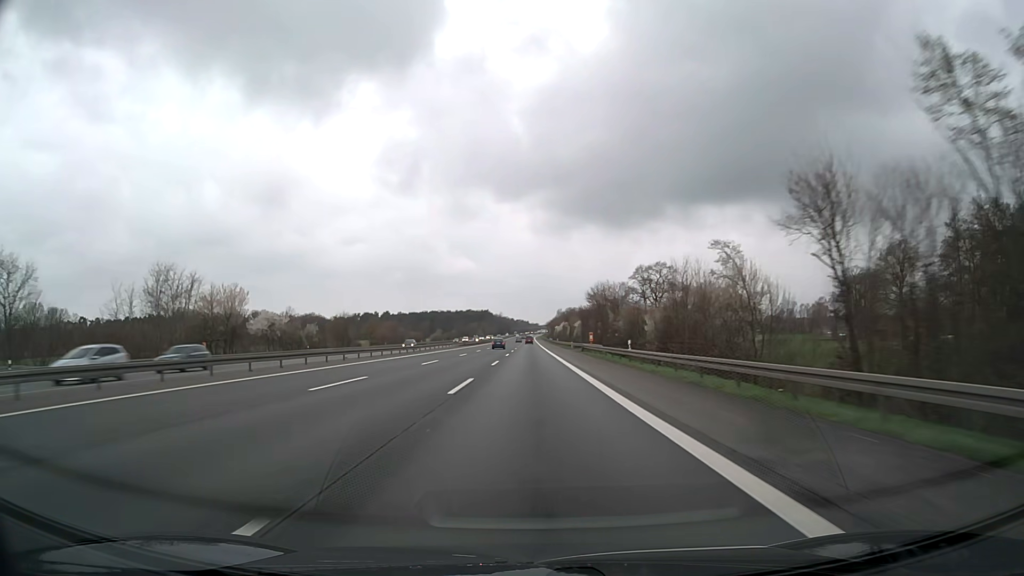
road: motorway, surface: asphalt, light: Day
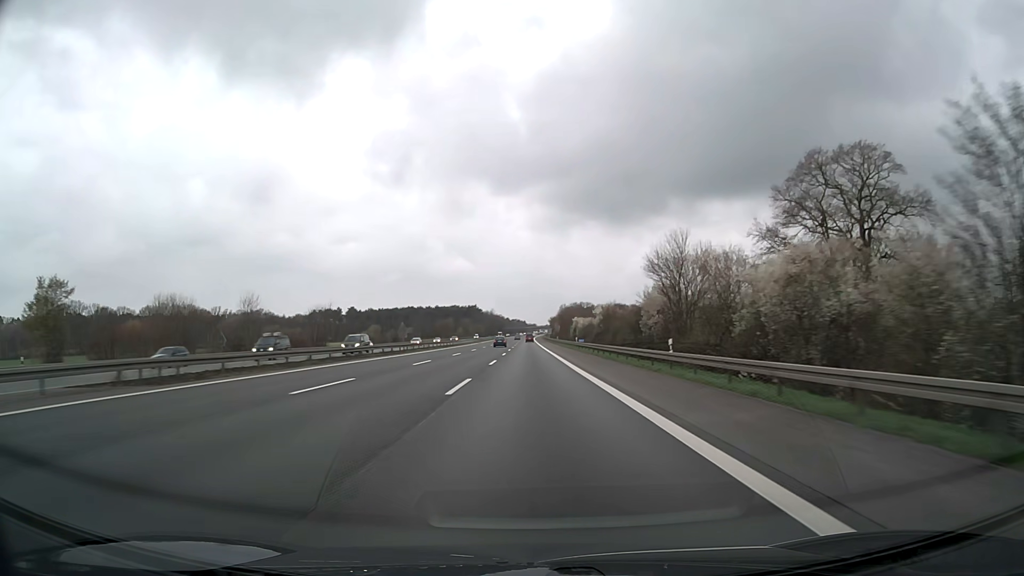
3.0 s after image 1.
(+0.1, +111.2) m; 0°
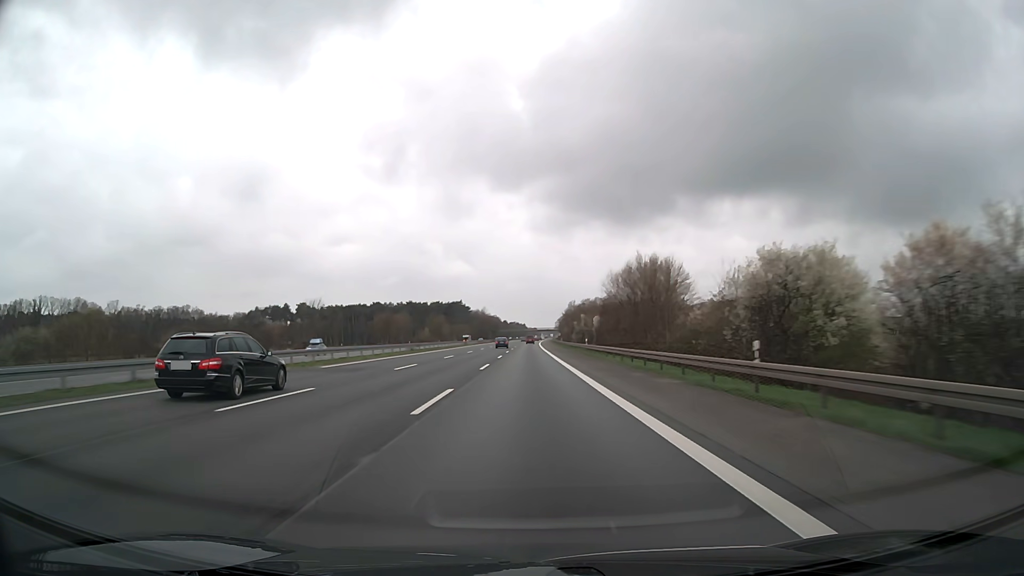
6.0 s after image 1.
(-0.2, +111.0) m; 0°
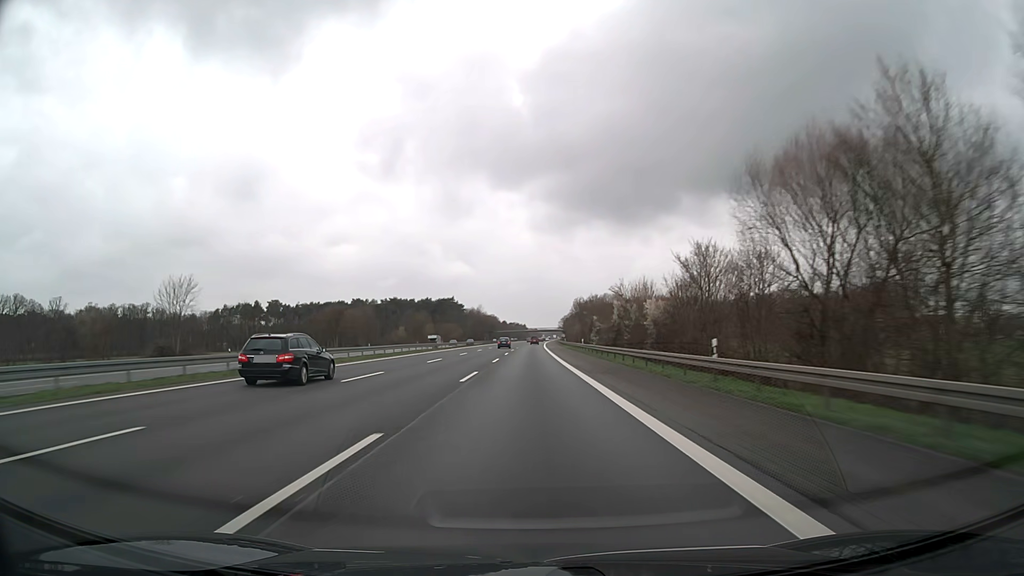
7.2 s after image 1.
(0.0, +44.4) m; 0°
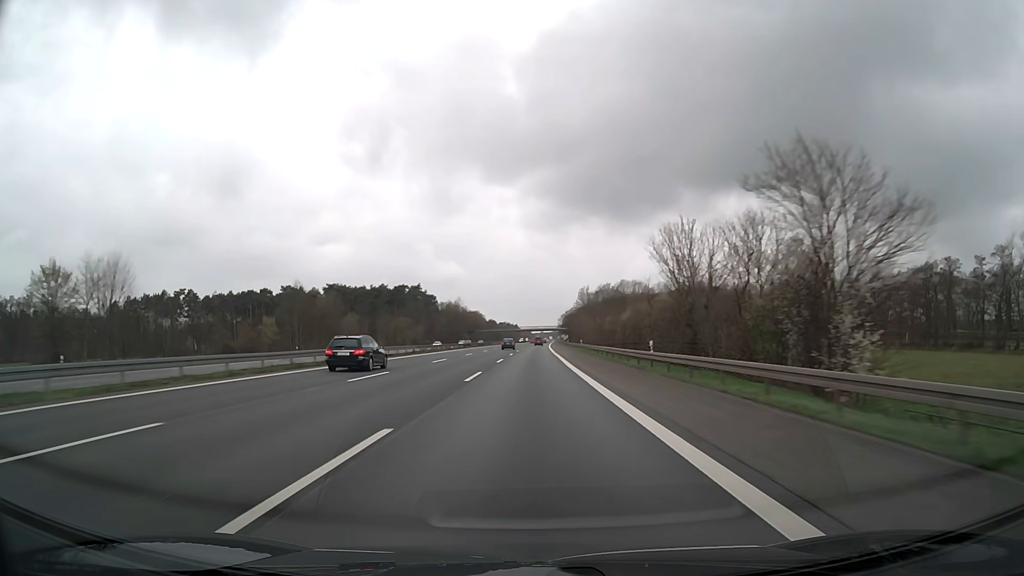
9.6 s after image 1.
(+0.4, +88.7) m; +1°
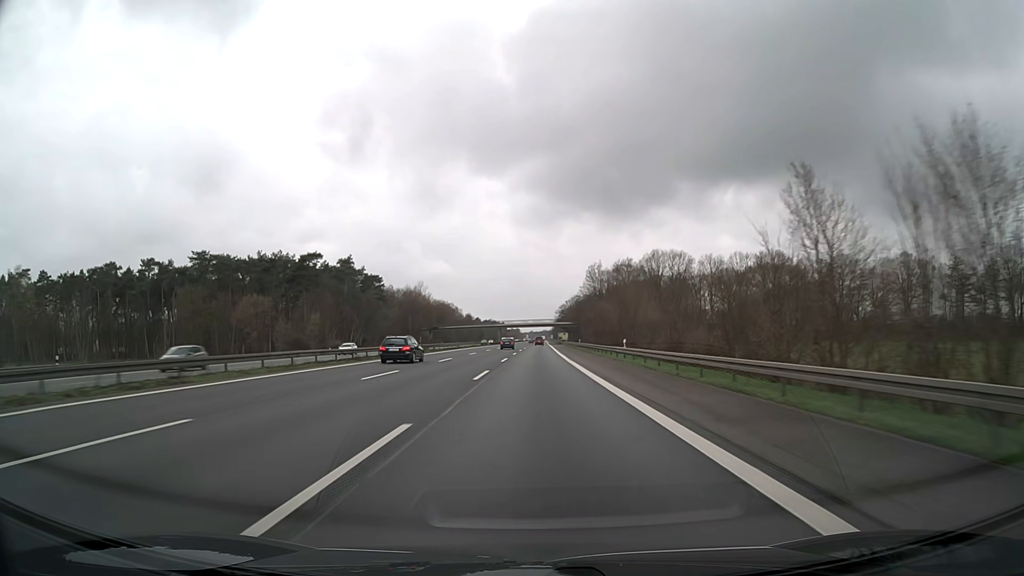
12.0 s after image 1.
(+0.9, +88.8) m; +1°
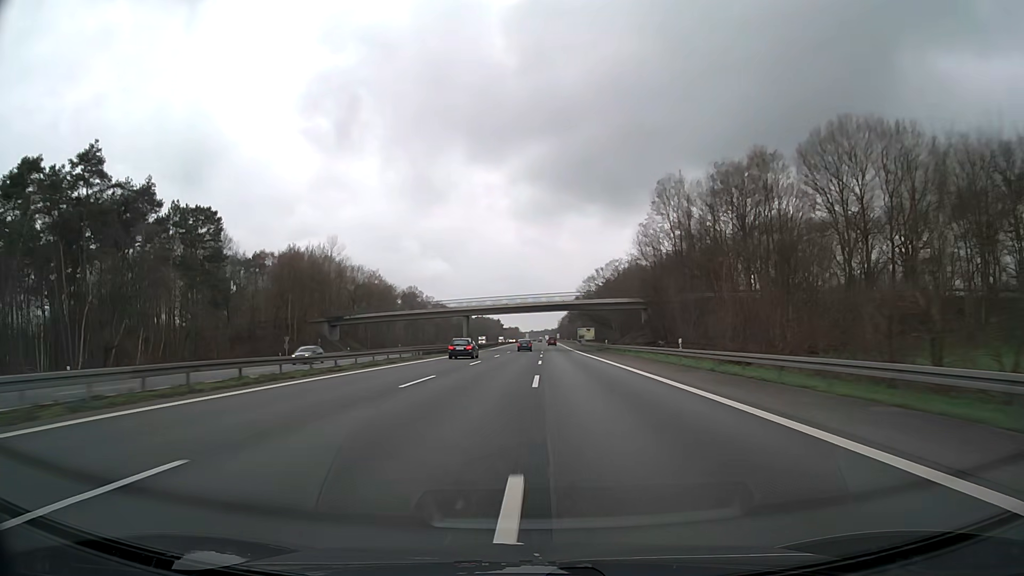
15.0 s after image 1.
(+0.2, +111.0) m; 0°
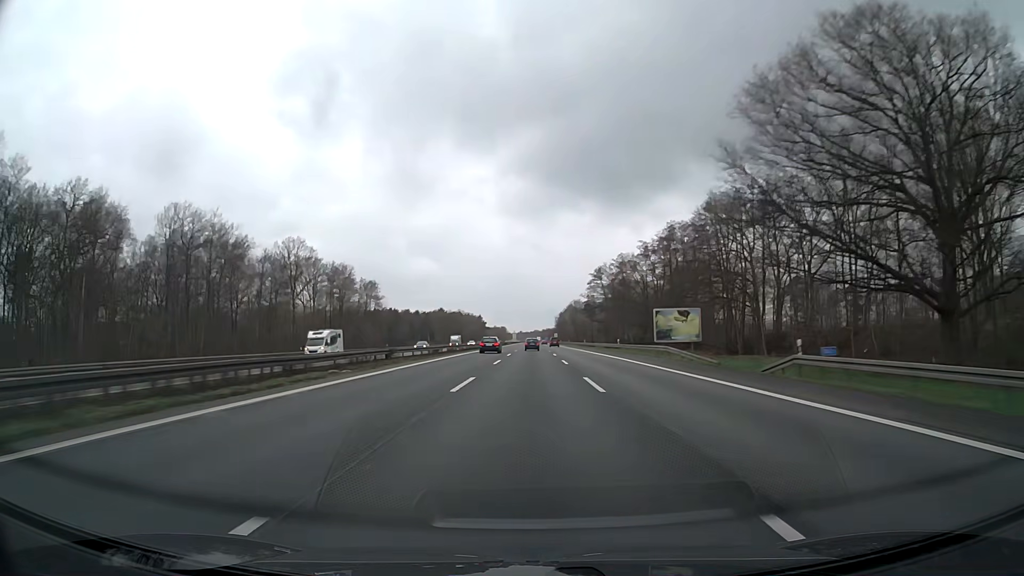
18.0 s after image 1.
(+0.4, +110.1) m; +1°
(0, +10) (0, +20) (0, +30) (0, +40) (0, +50) (0, +60) (0, +70) (0, +80) (0, +90) (0, +100) m
